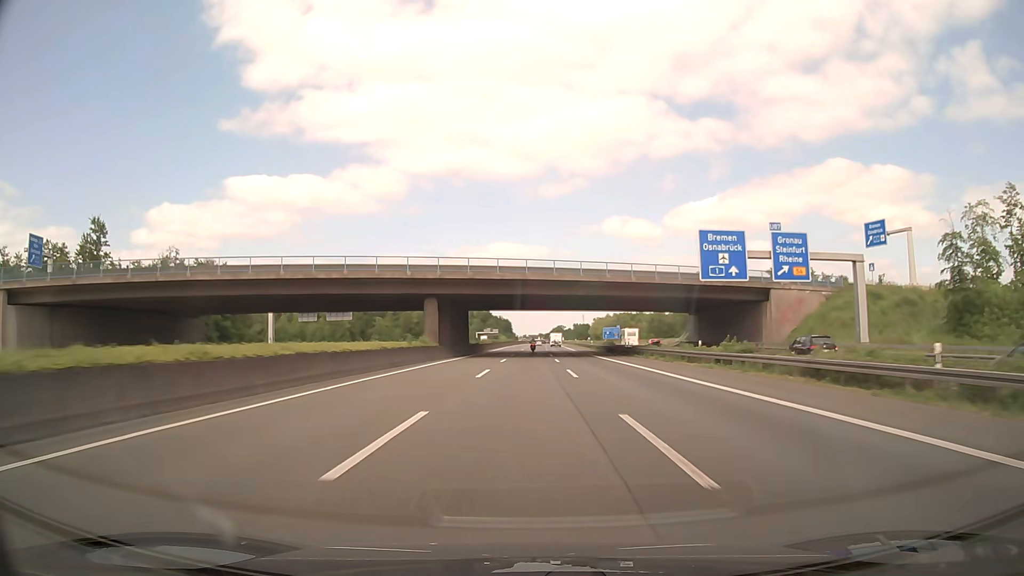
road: motorway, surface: asphalt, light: Day
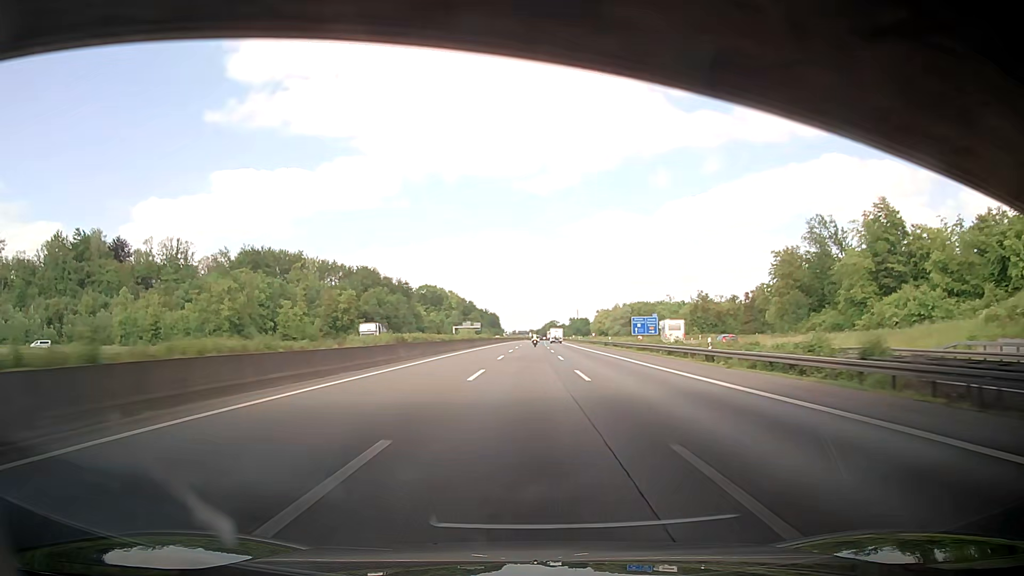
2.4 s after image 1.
(+0.7, +75.7) m; +1°
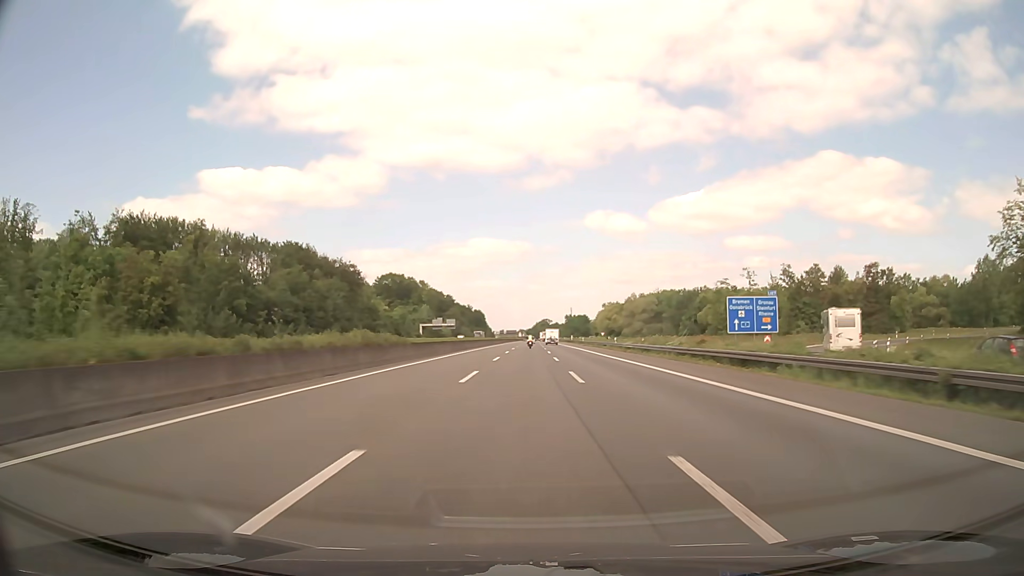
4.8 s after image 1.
(+0.9, +72.3) m; +1°
